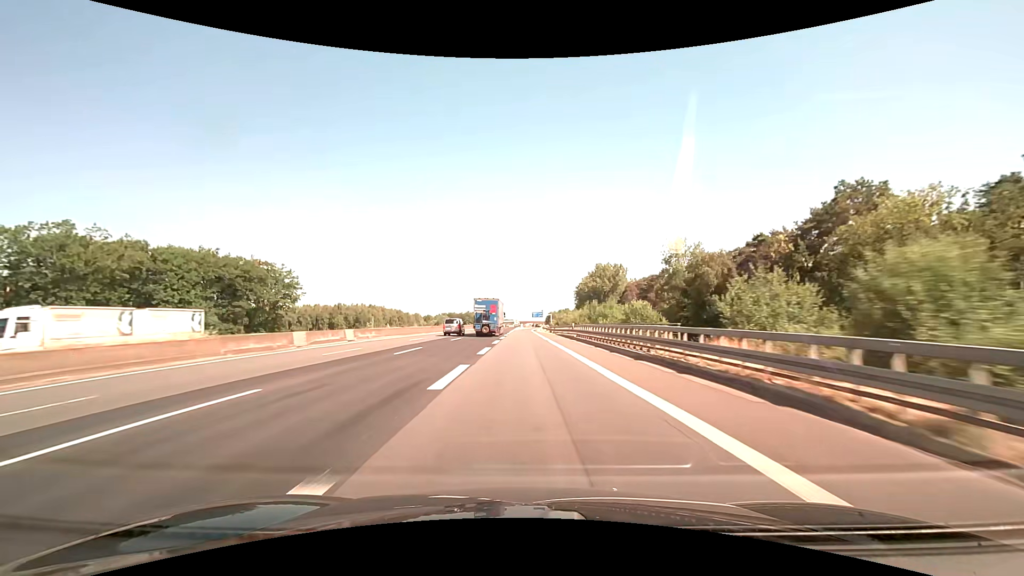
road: motorway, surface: asphalt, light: Day
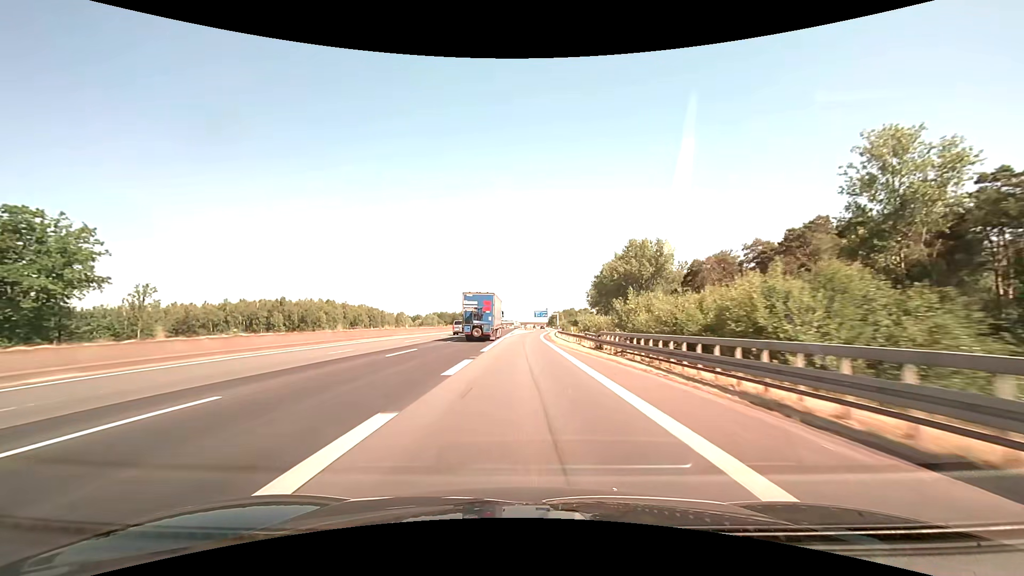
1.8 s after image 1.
(-0.1, +55.3) m; 0°
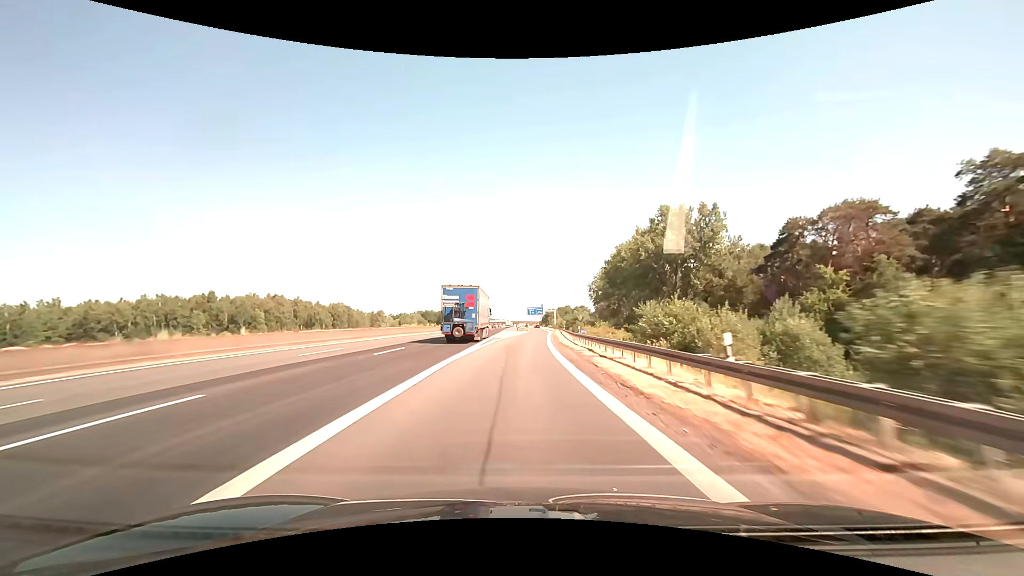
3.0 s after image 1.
(+0.2, +35.3) m; +1°
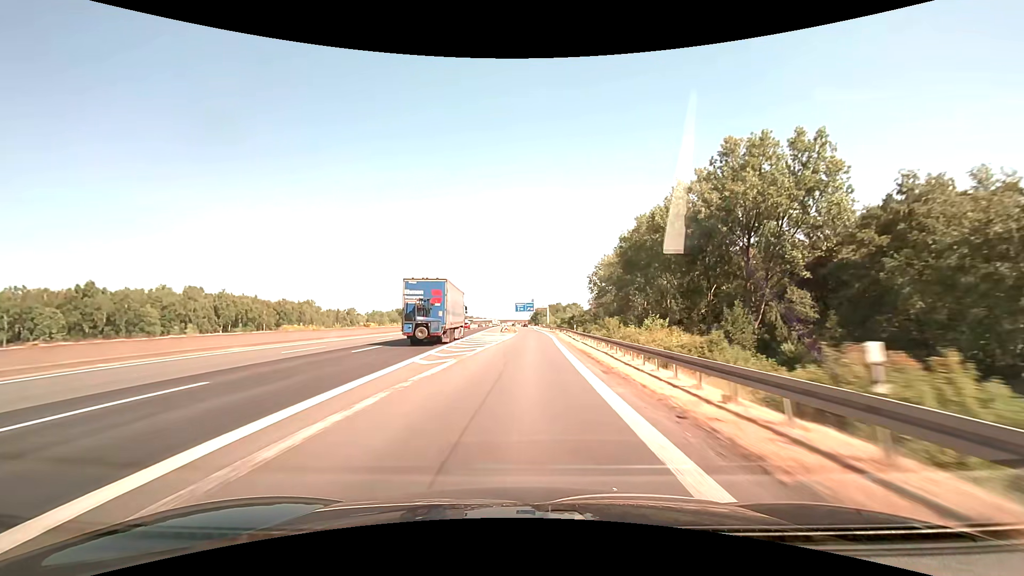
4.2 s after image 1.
(+0.3, +34.1) m; +1°
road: motorway_link
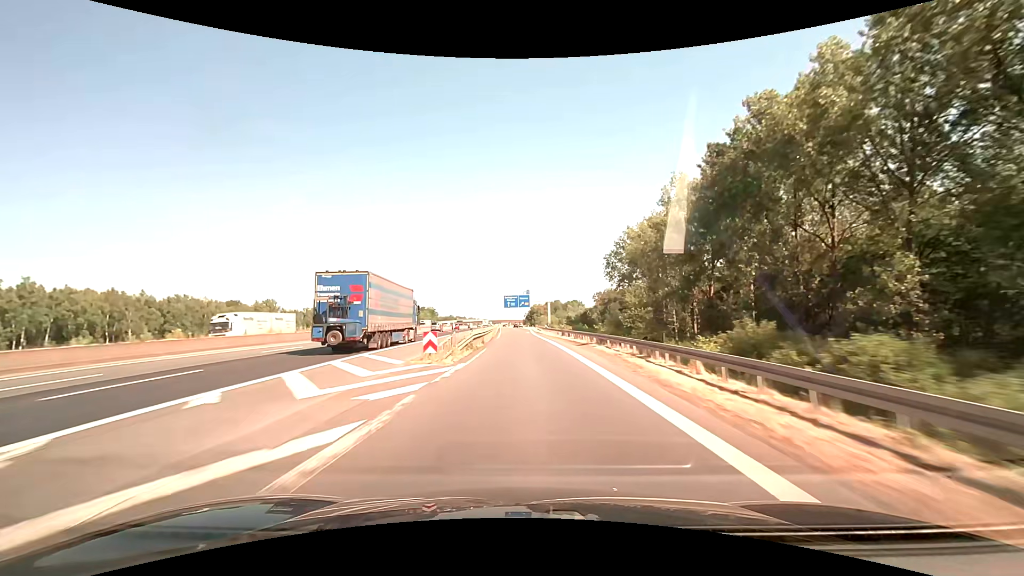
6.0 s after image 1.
(+1.0, +49.2) m; +1°
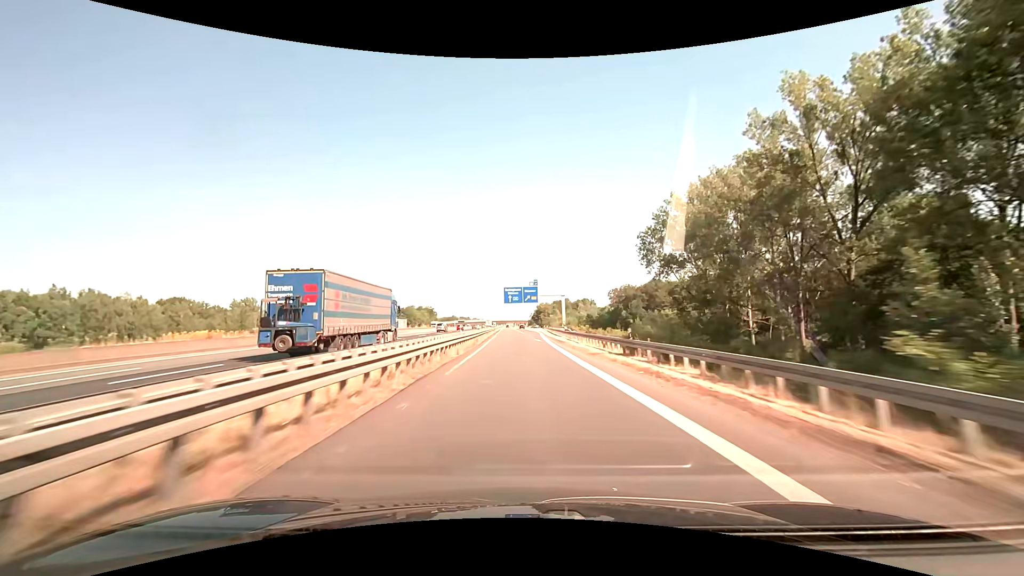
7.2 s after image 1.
(-0.2, +31.7) m; -1°
(0, +10) (0, +20) (0, +30) (0, +40) (0, +50) (0, +60) (+1, +70) (+1, +80) (+1, +90) (+1, +100) m
